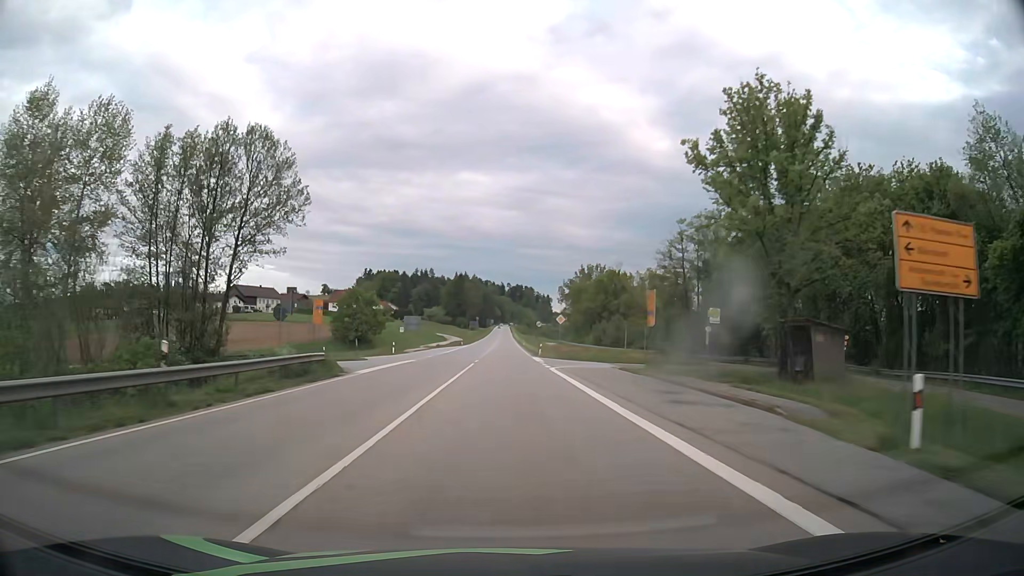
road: primary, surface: asphalt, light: Day
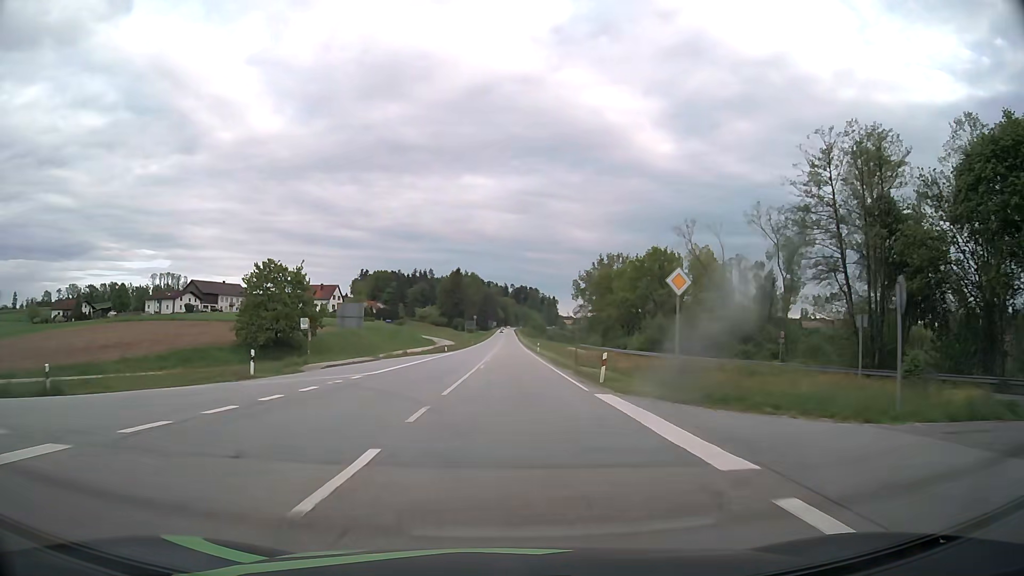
(-0.1, +36.1) m; 0°
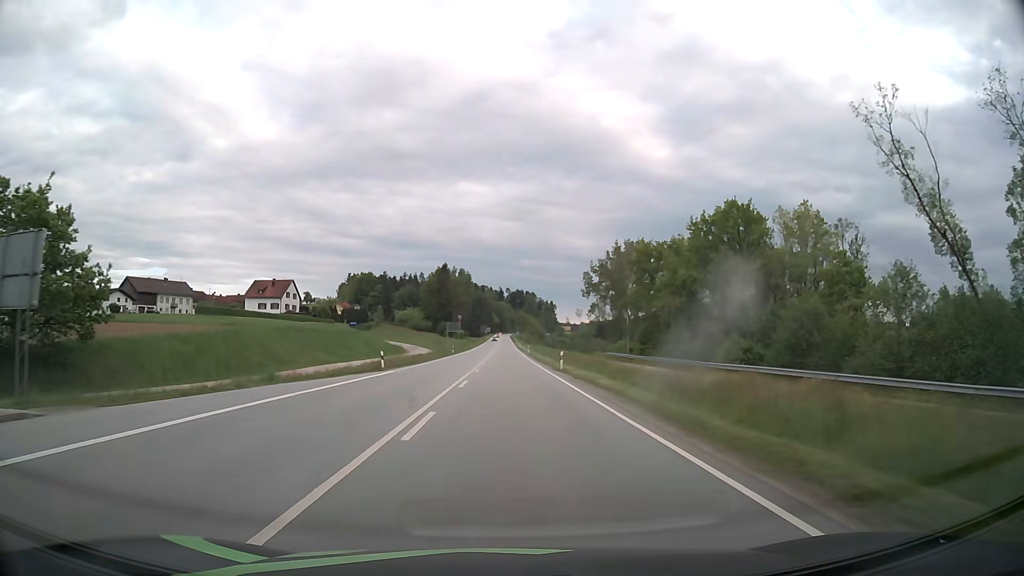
(+0.3, +35.8) m; +1°
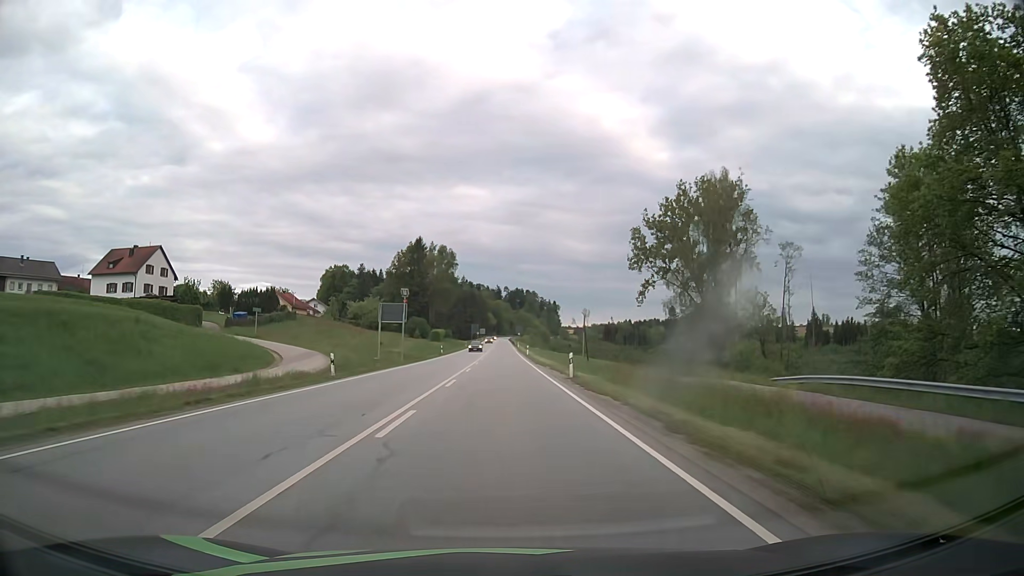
(+0.1, +60.1) m; 0°
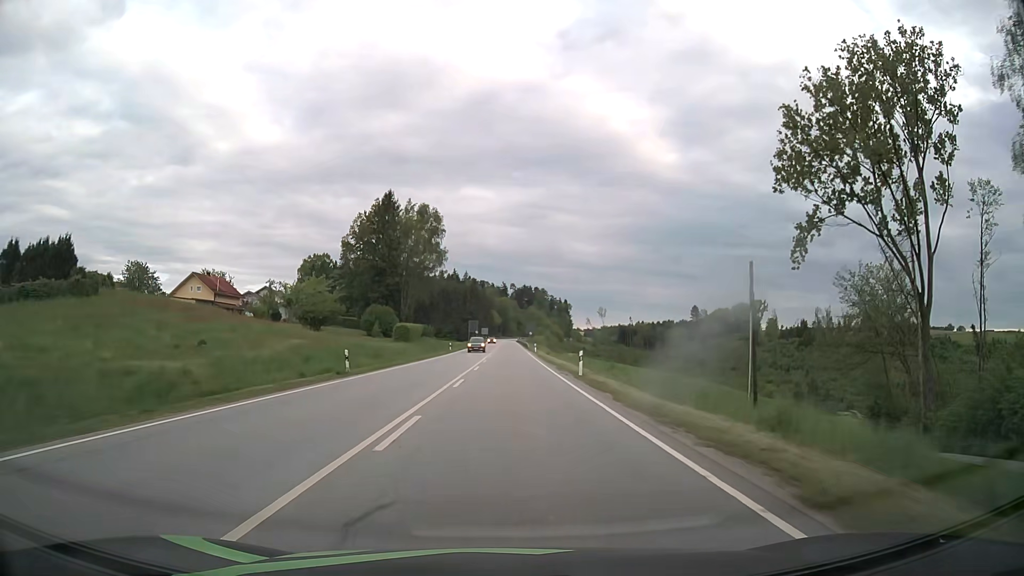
(-0.4, +49.5) m; 0°
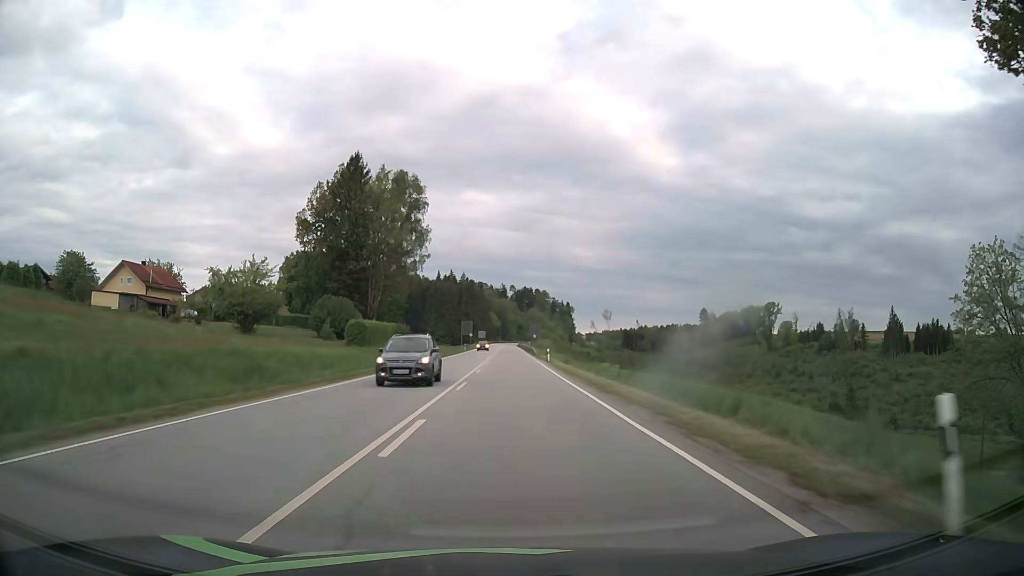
(0.0, +24.5) m; 0°
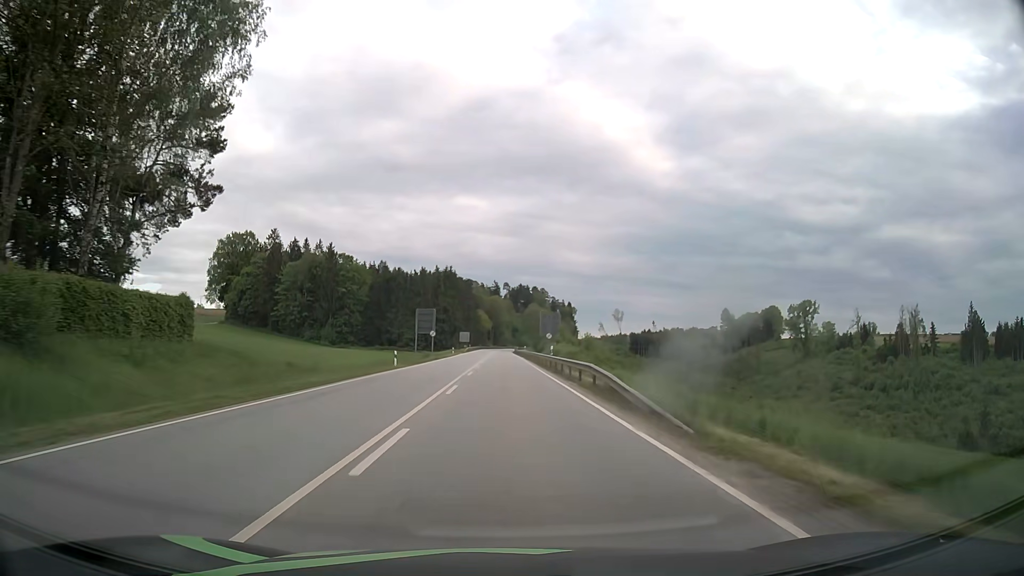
(+0.4, +61.3) m; +1°
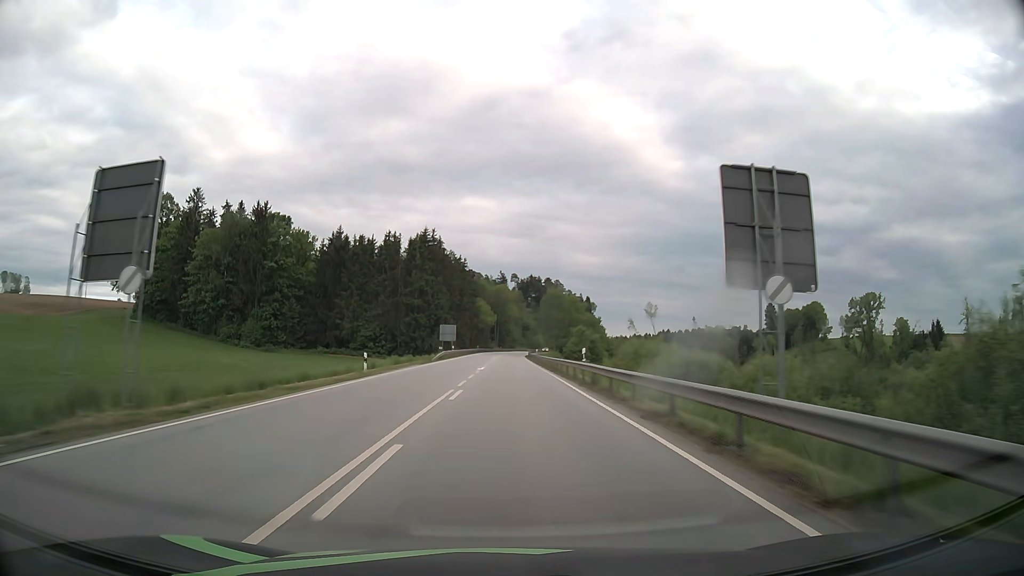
(-0.4, +62.1) m; -1°
(0, +10) (0, +20) (0, +30) (0, +40) (0, +50) (0, +60) (0, +70) (+1, +80) (+1, +90) (+1, +100) m
